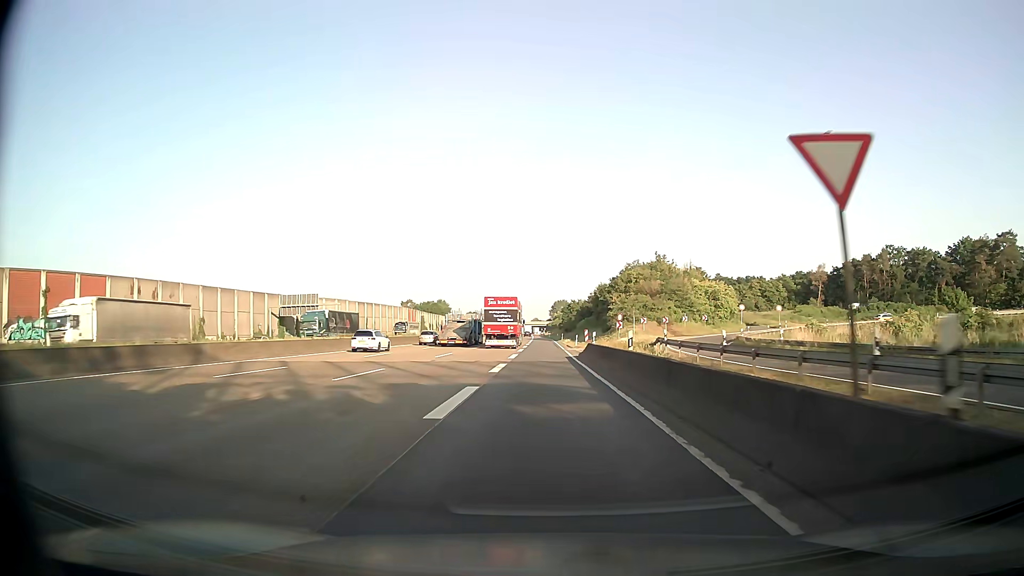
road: motorway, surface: asphalt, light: Day
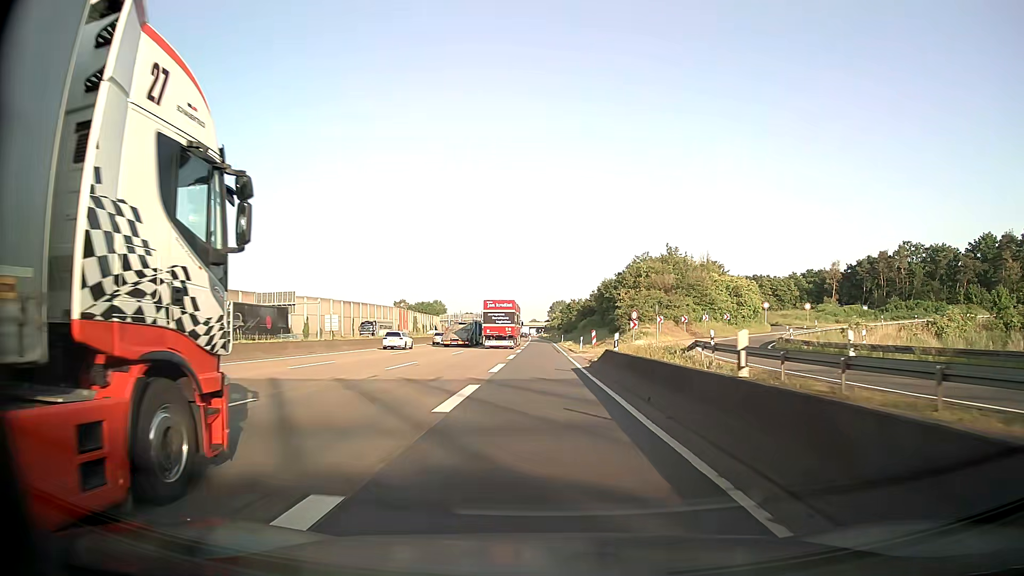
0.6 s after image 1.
(0.0, +11.0) m; 0°
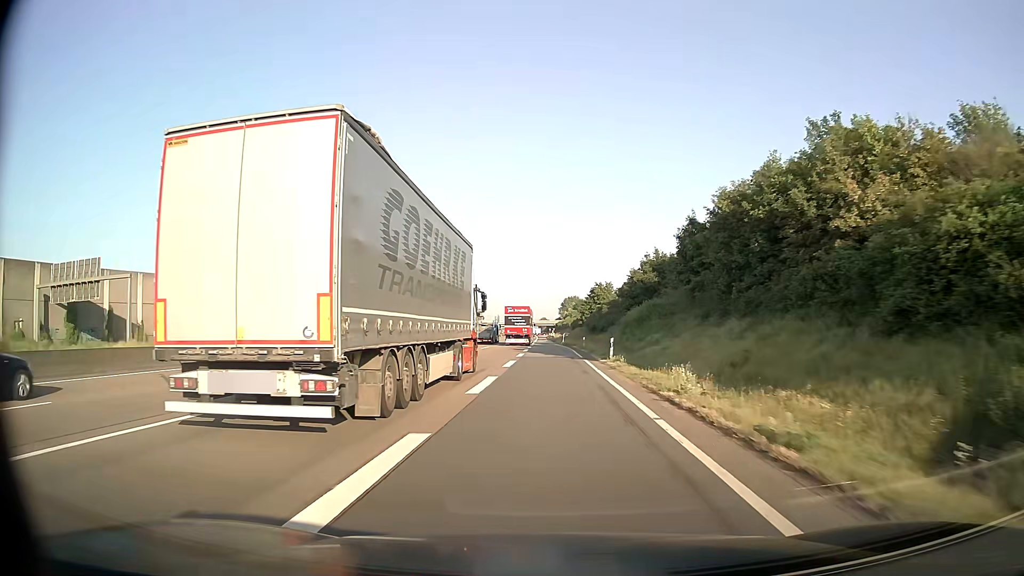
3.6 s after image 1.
(-0.4, +57.0) m; -1°
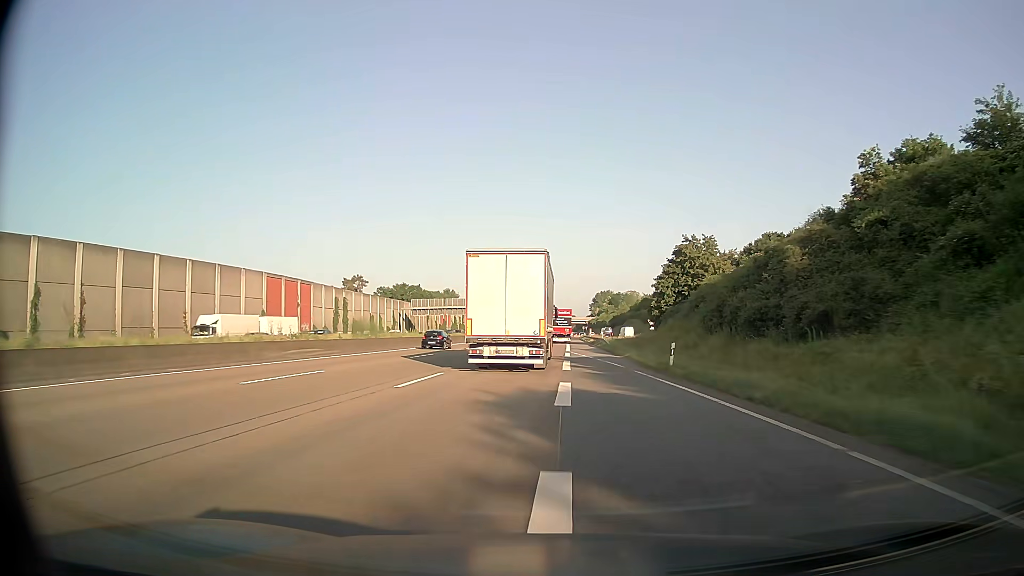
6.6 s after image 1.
(-1.4, +60.6) m; -2°
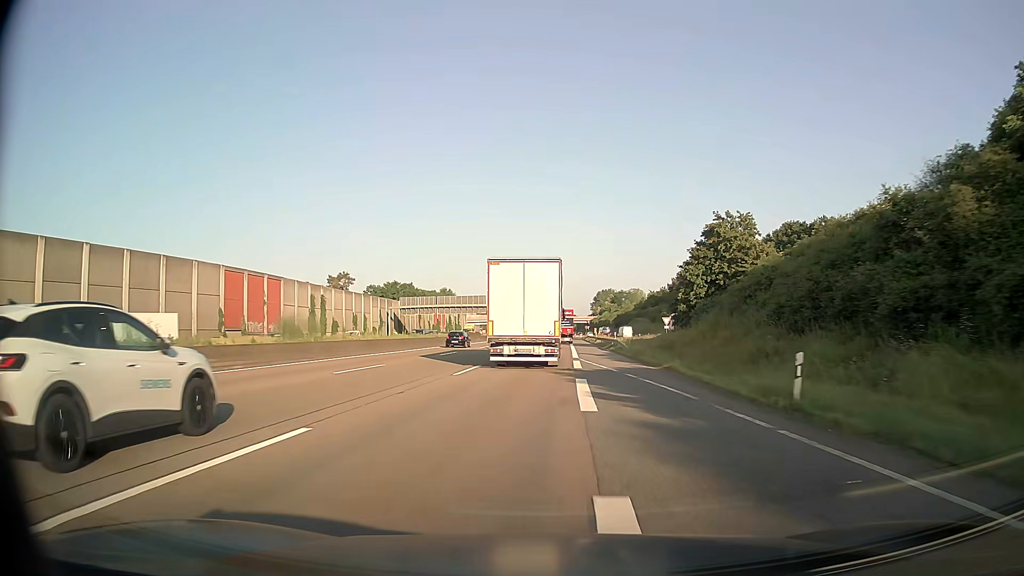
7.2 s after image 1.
(0.0, +12.5) m; 0°
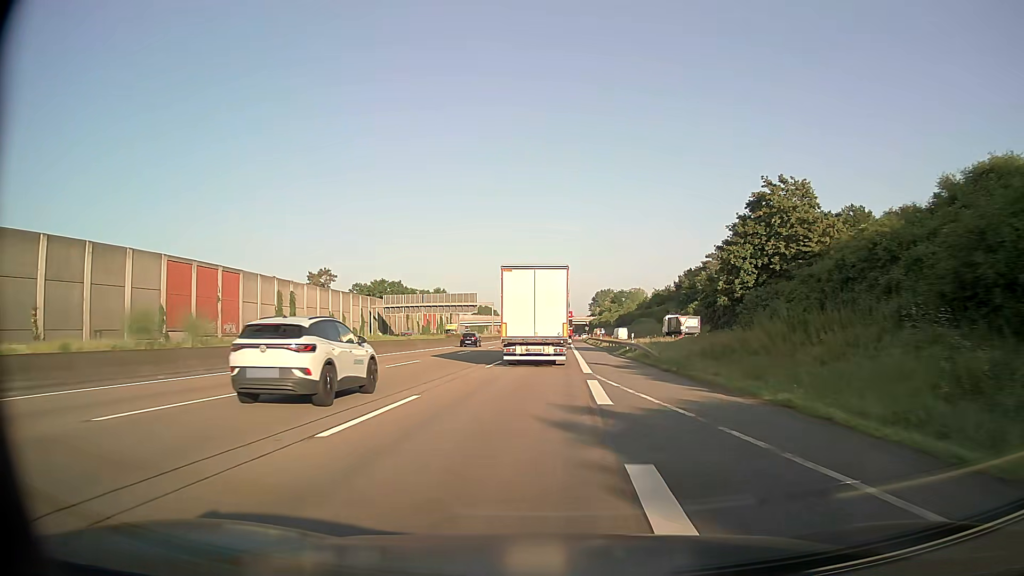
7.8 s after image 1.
(0.0, +12.7) m; 0°
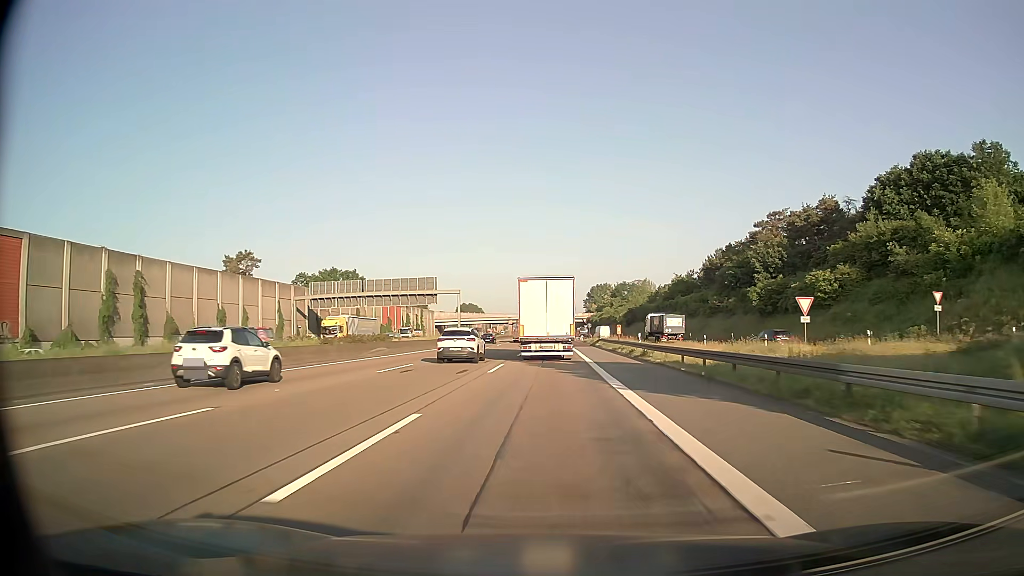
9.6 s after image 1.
(+0.4, +39.0) m; +1°
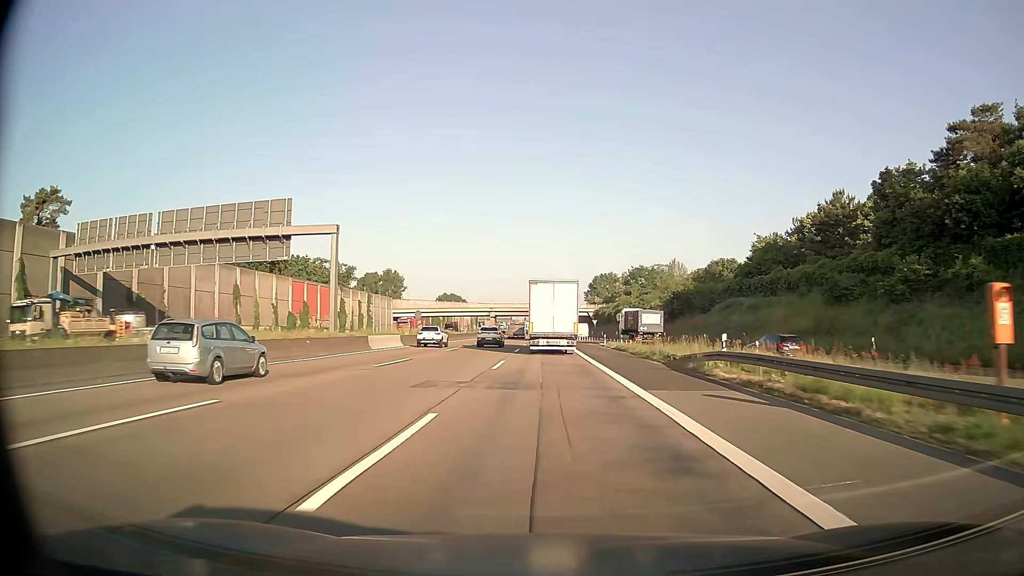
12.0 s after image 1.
(+0.3, +54.2) m; +1°
(0, +10) (0, +20) (0, +30) (0, +40) (0, +50) (0, +60) (0, +70) (0, +80) (0, +90) (-1, +100) m
